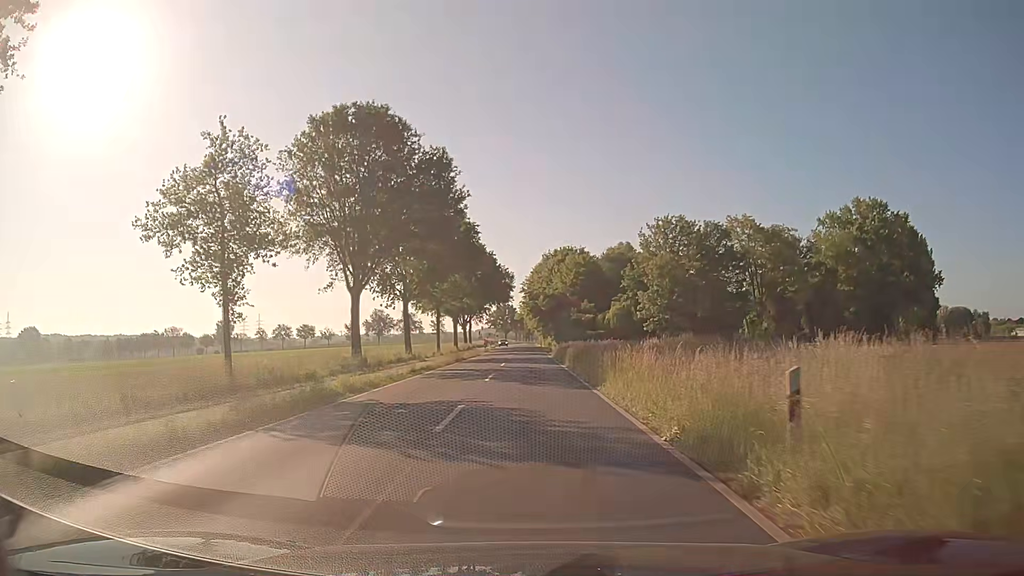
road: secondary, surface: asphalt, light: Day
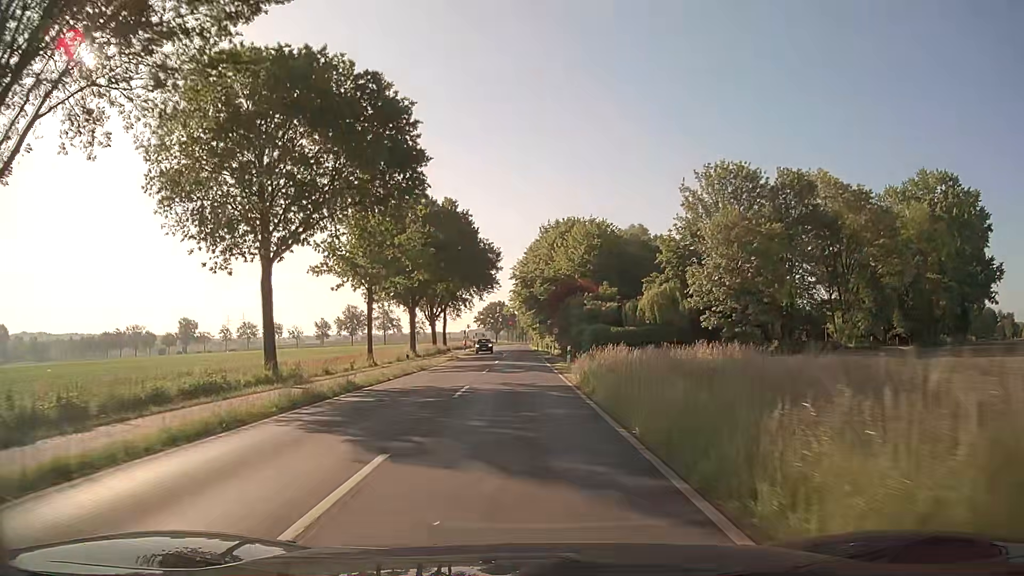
(+0.3, +30.5) m; +1°
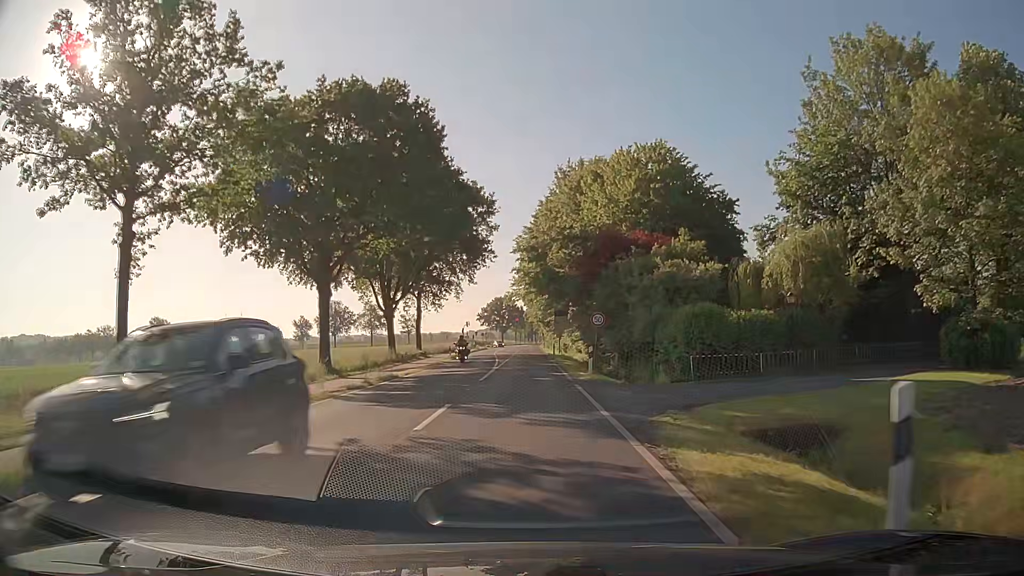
(-0.1, +30.4) m; -1°
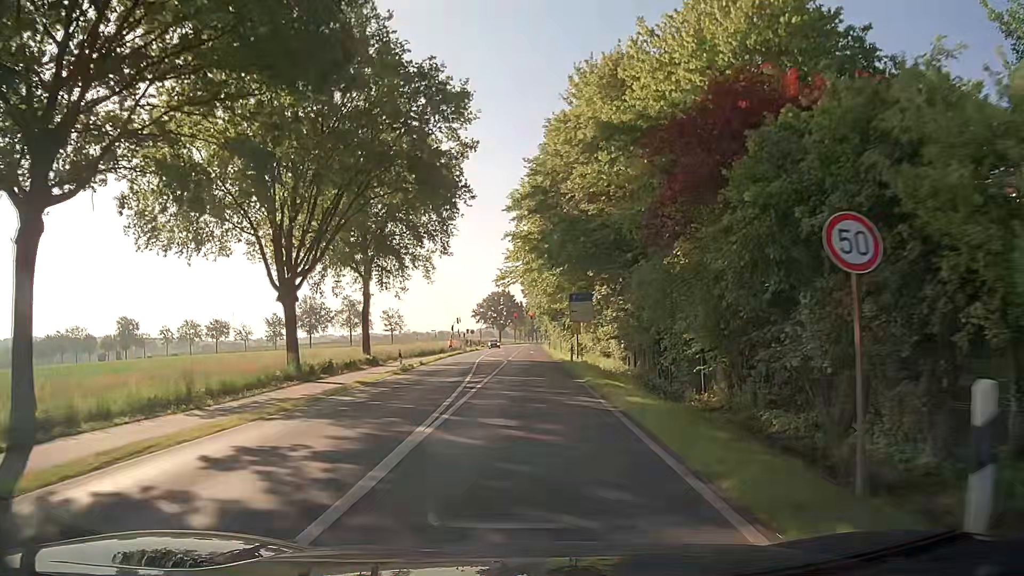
(-0.1, +22.8) m; 0°
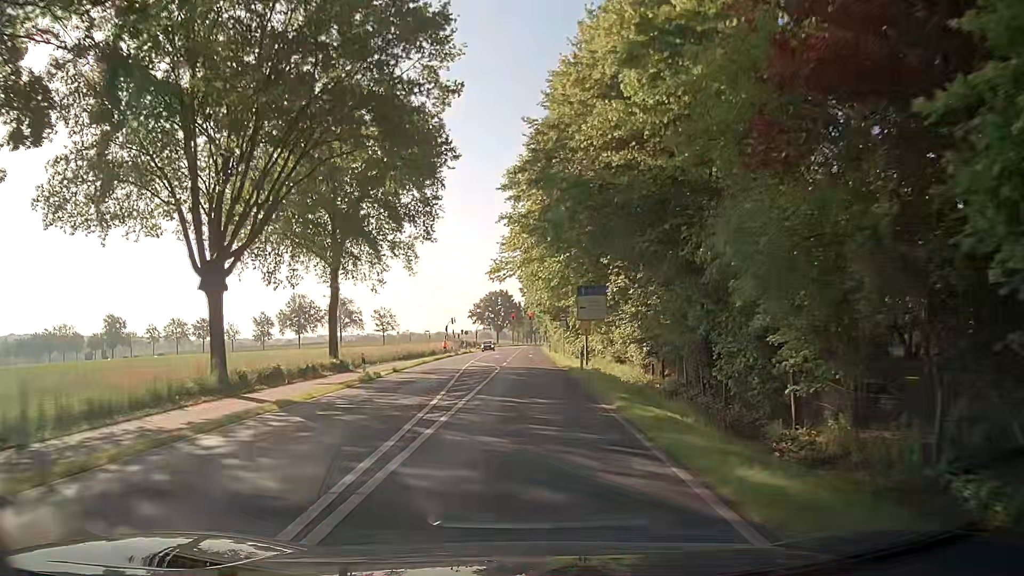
(0.0, +7.6) m; 0°
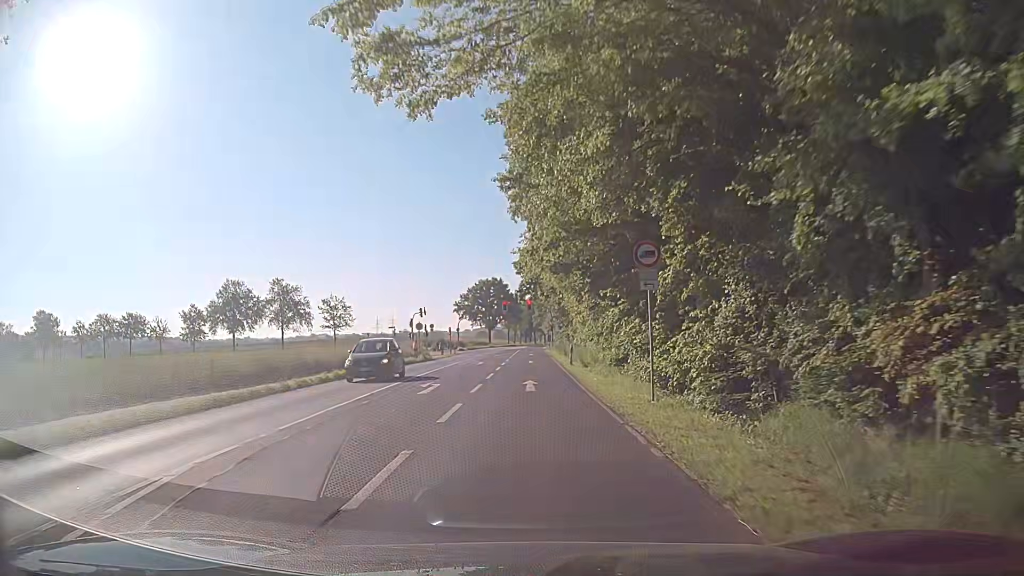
(+0.2, +38.0) m; +1°
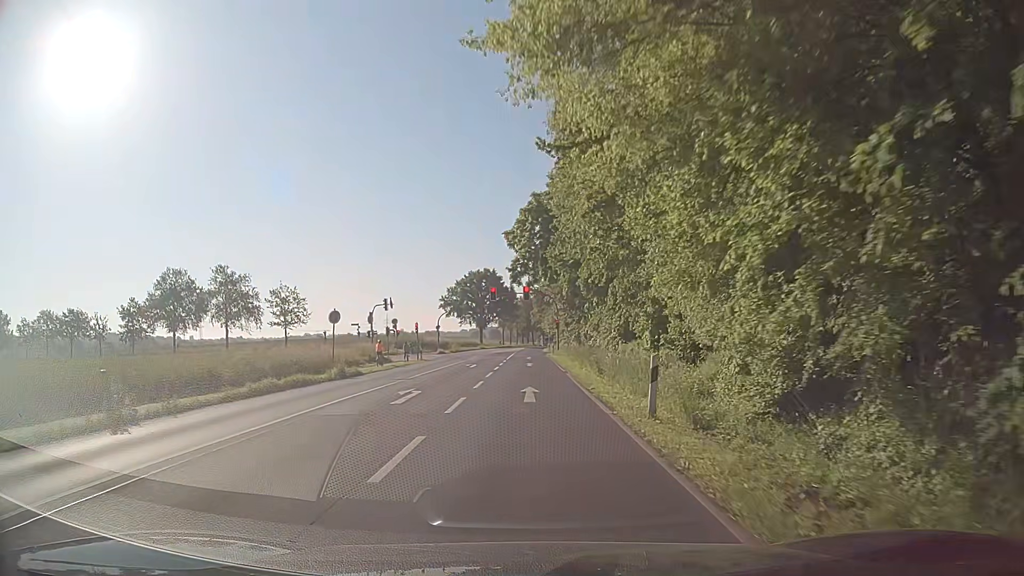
(0.0, +22.8) m; 0°
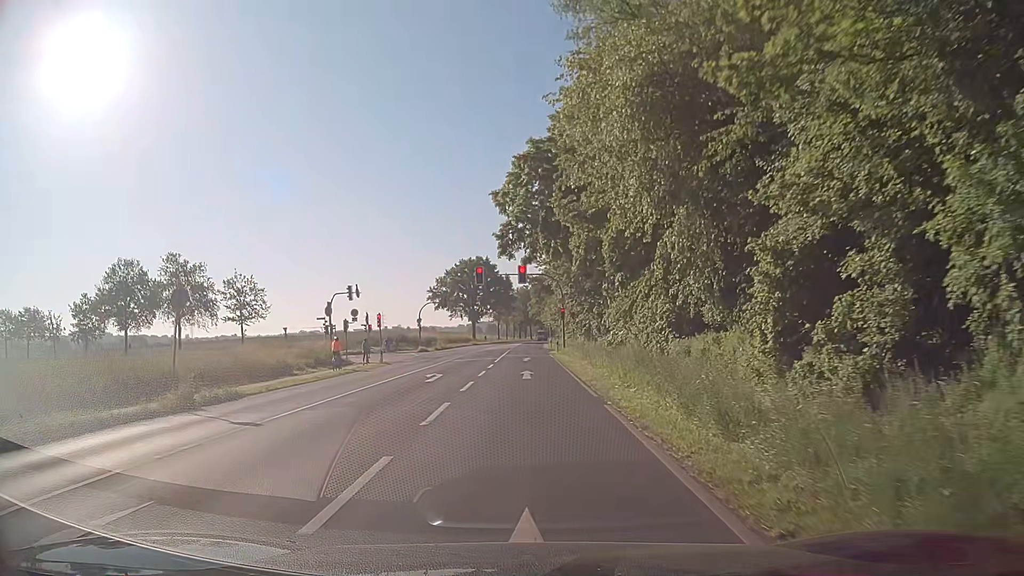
(0.0, +14.0) m; 0°
